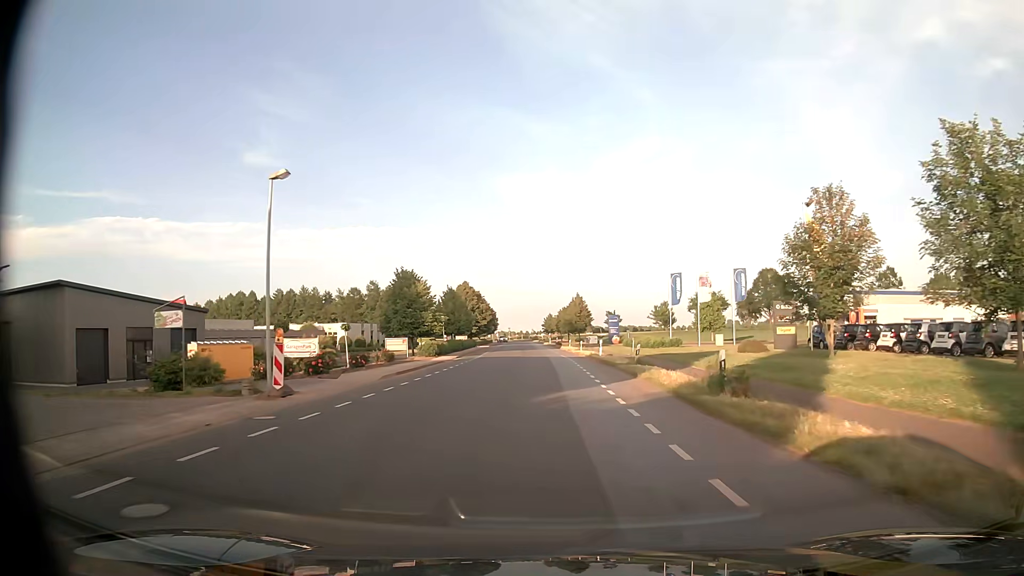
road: unclassified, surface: asphalt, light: Day
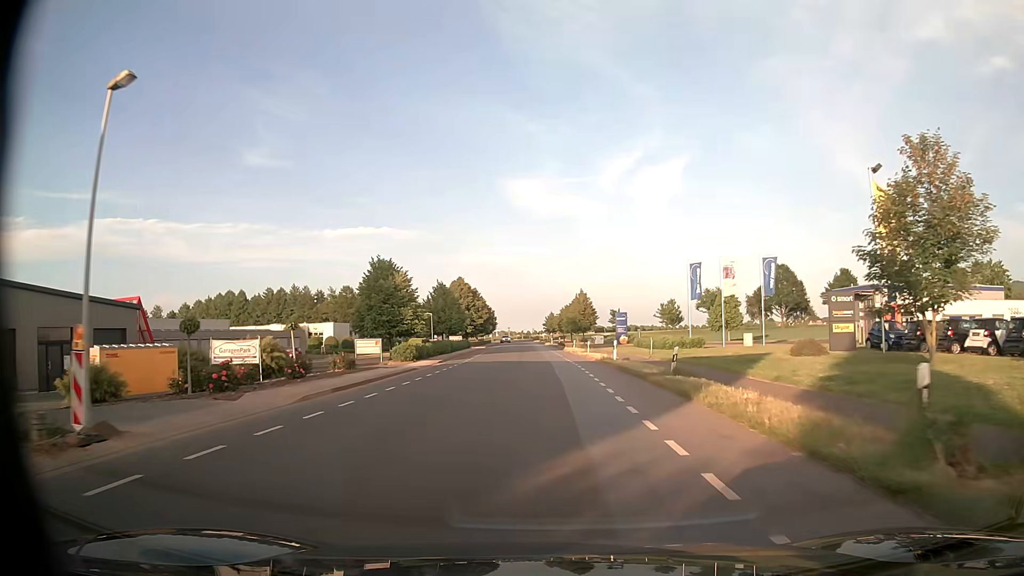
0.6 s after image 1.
(0.0, +8.2) m; 0°
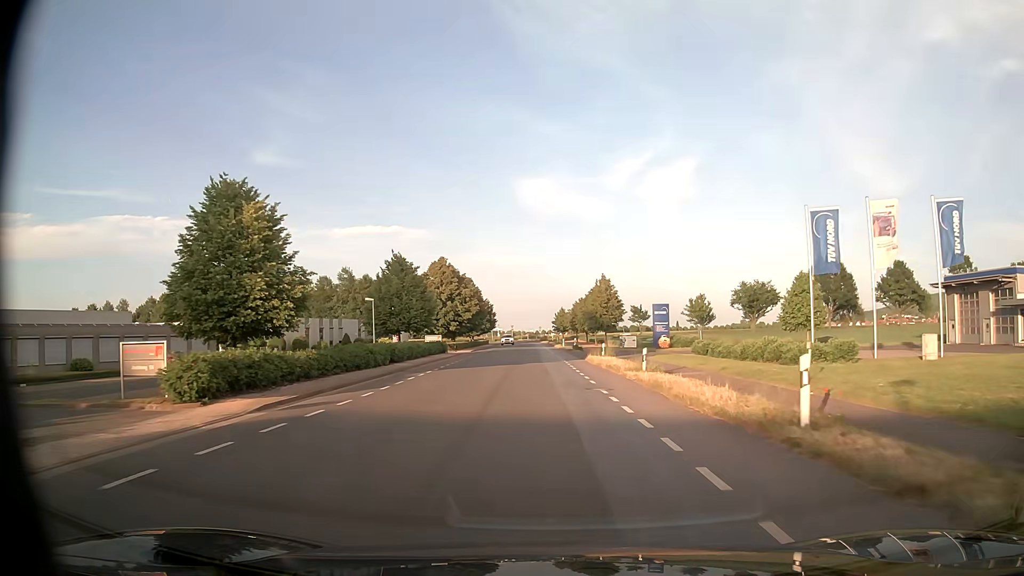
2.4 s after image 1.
(-0.1, +24.9) m; -1°
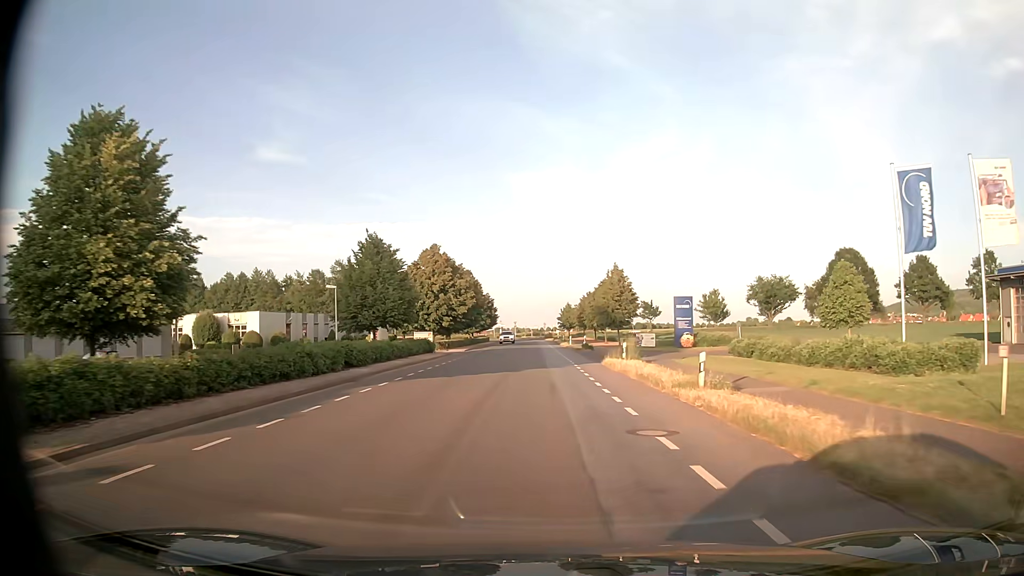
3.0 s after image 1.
(0.0, +8.3) m; 0°
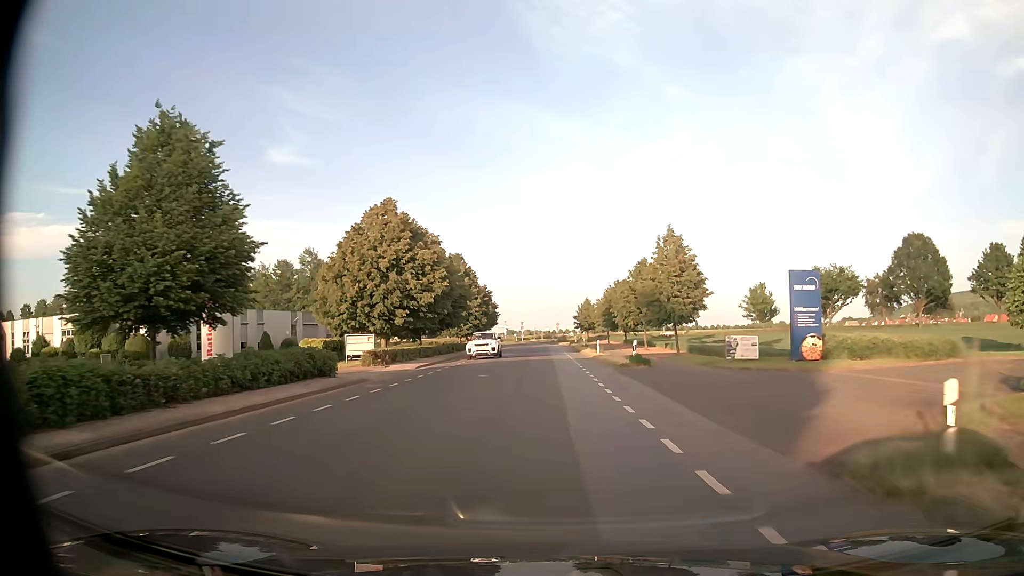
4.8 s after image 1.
(-0.3, +24.4) m; -1°
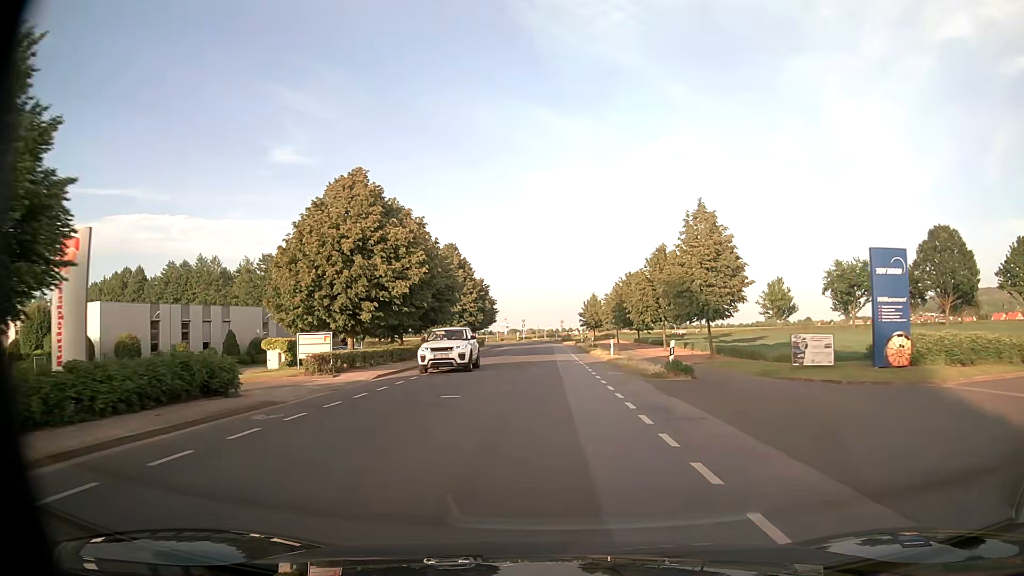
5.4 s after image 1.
(0.0, +8.0) m; 0°
